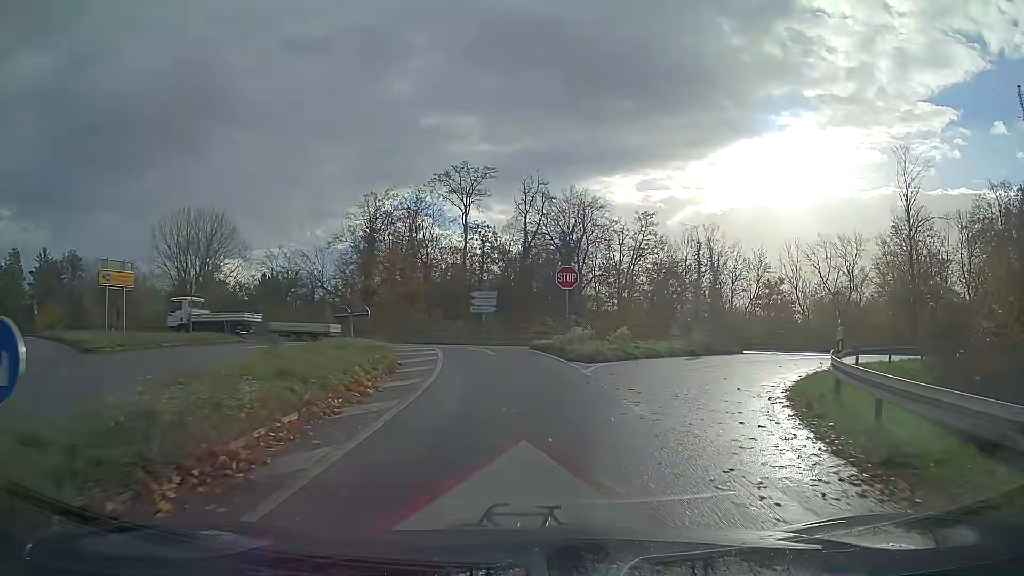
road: trunk_link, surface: asphalt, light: Day
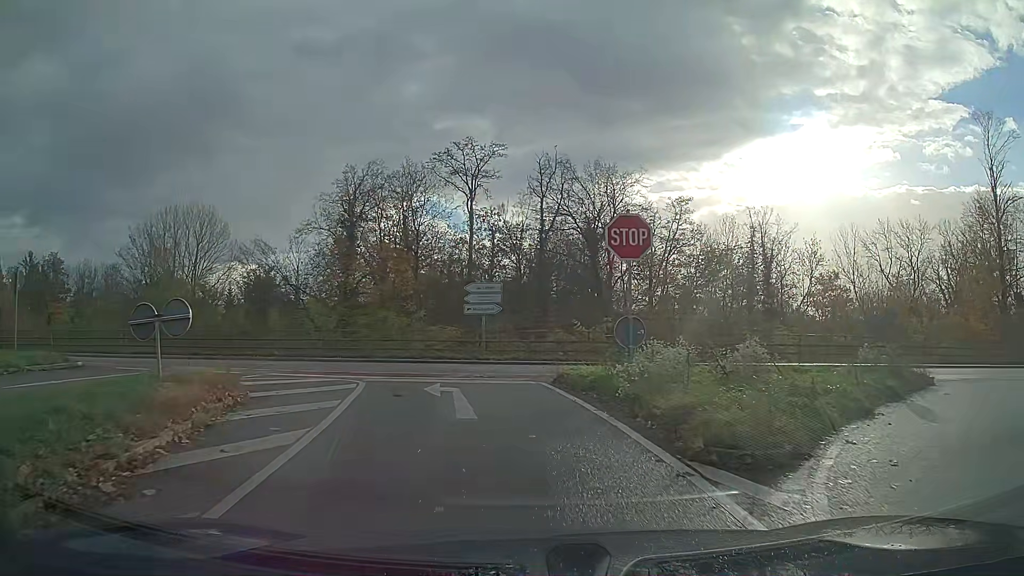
(-0.2, +13.2) m; -3°
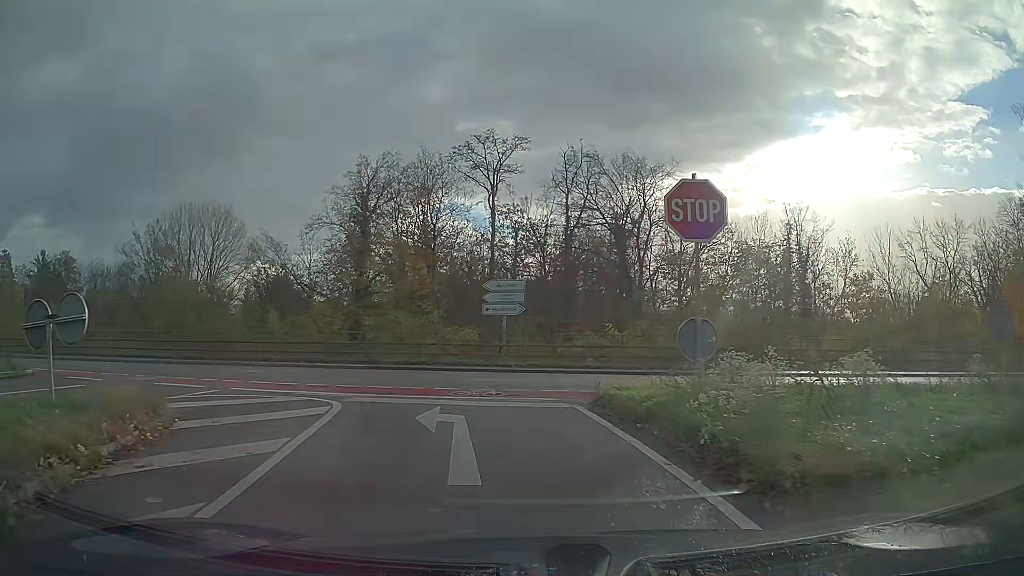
(-0.1, +3.3) m; -2°
